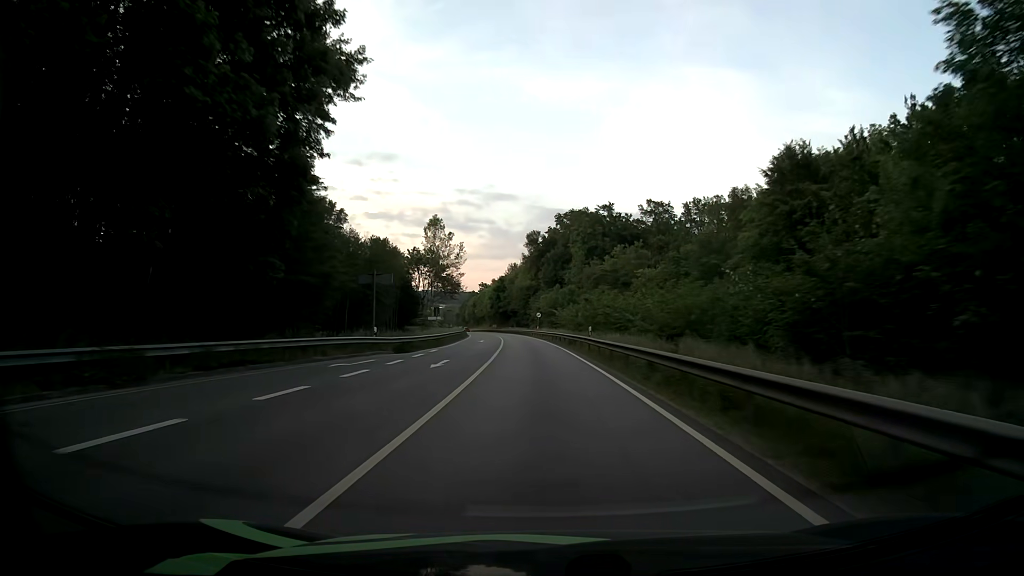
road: primary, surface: asphalt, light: Day
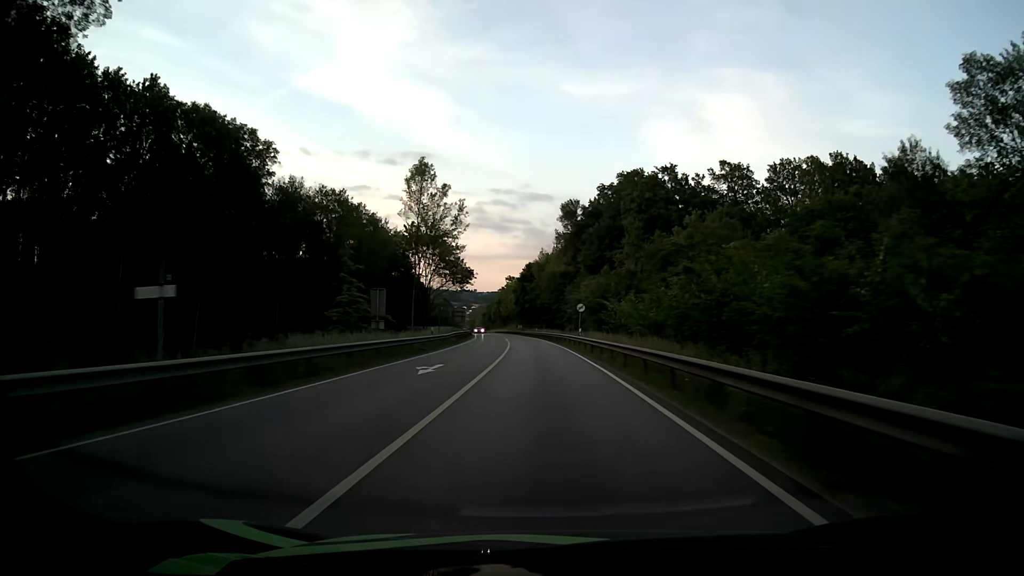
(-1.0, +38.2) m; -3°
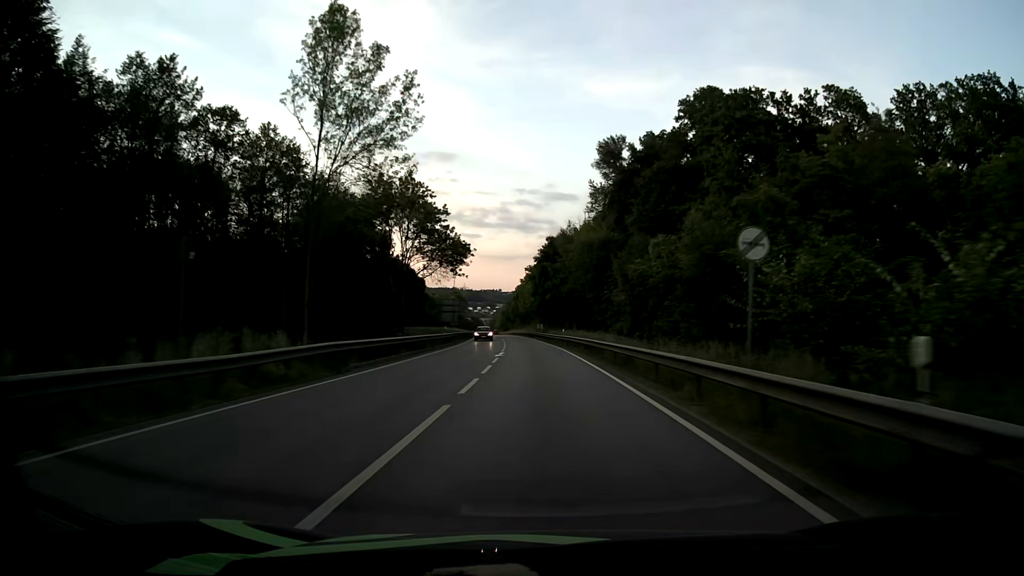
(-0.7, +38.2) m; -2°
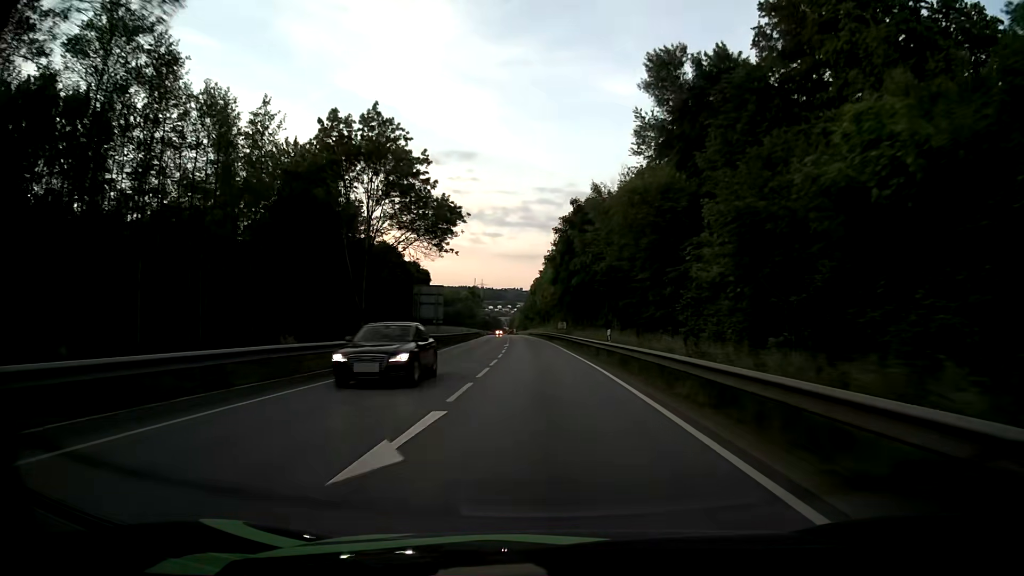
(-0.3, +25.5) m; -2°
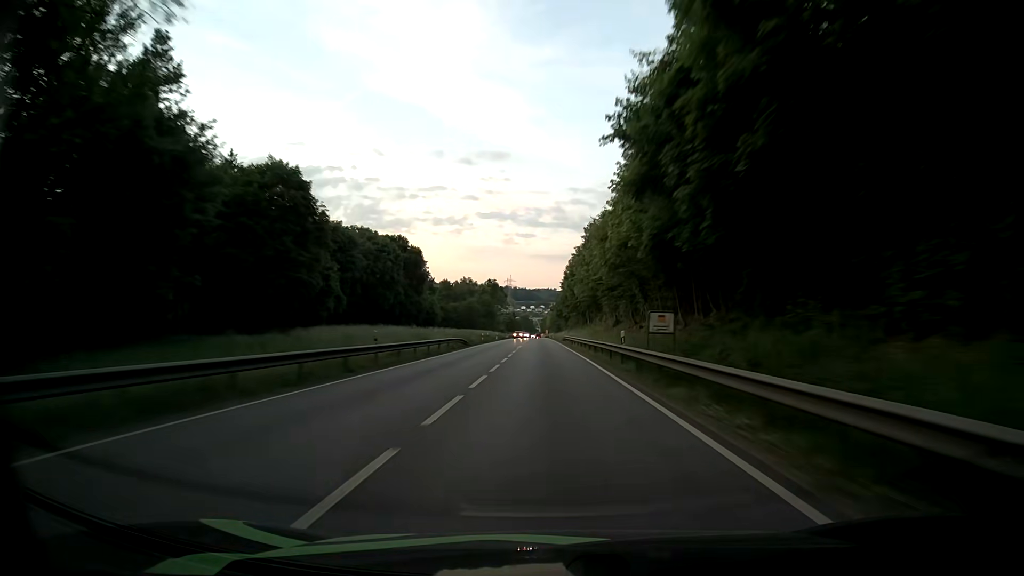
(-1.3, +51.0) m; -3°
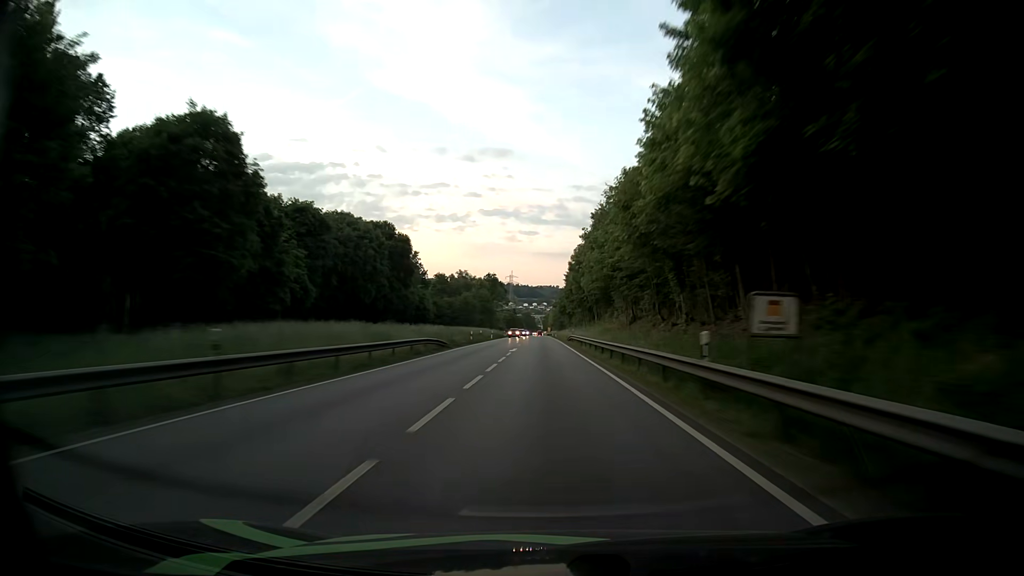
(0.0, +12.7) m; 0°
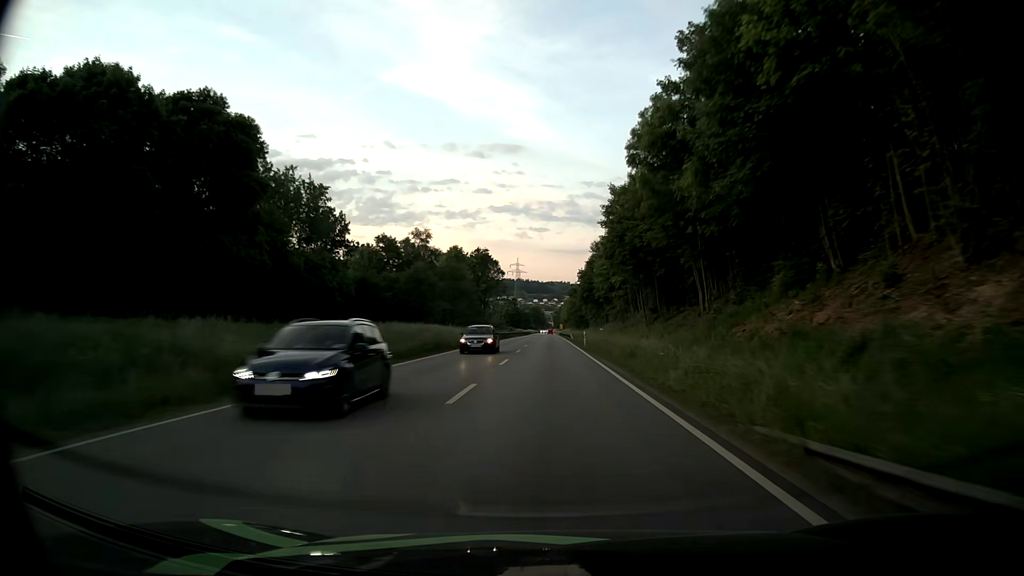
(-0.8, +63.7) m; -1°
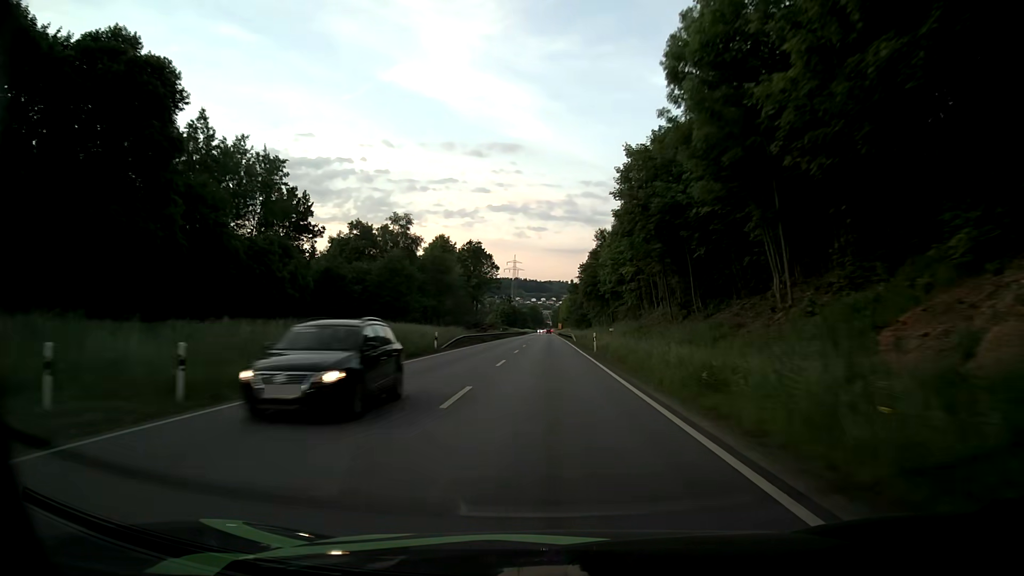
(0.0, +12.7) m; 0°
(0, +10) (0, +20) (0, +30) (0, +40) (0, +50) (0, +60) (0, +70) (0, +80) (0, +90) (+1, +100) m
